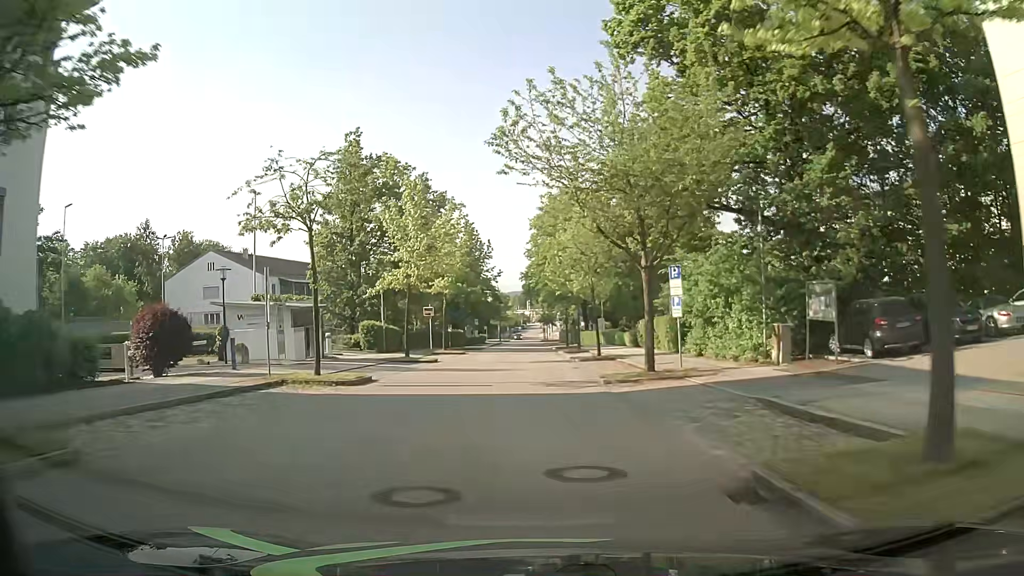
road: residential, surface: asphalt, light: Day
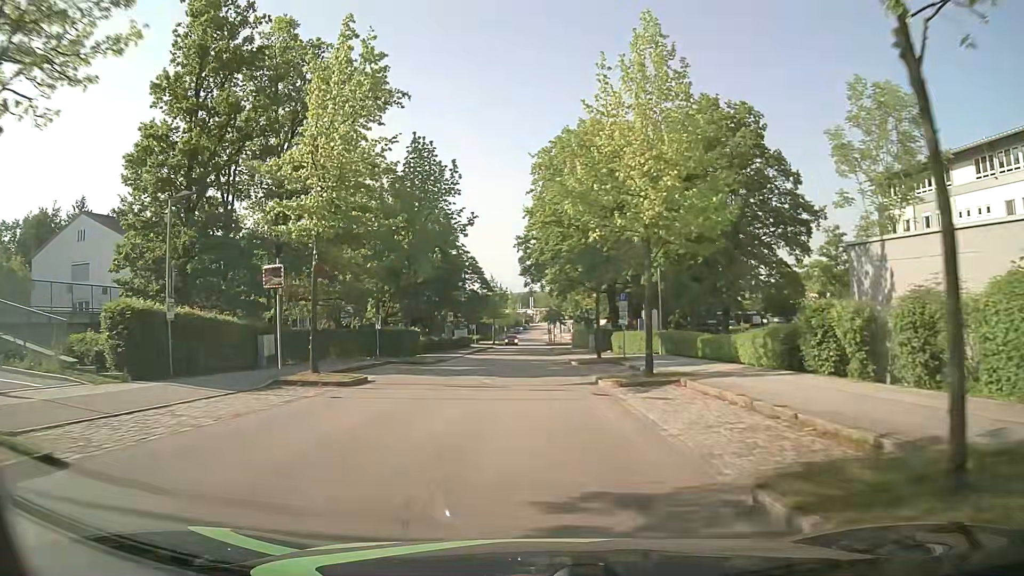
(+0.1, +28.5) m; 0°
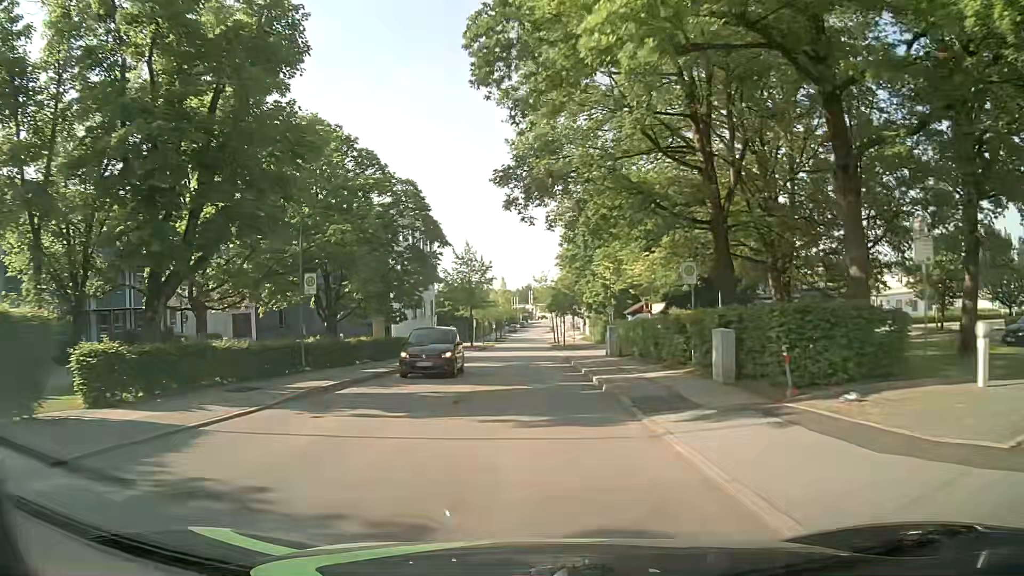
(+0.1, +35.7) m; 0°
(0, +10) (0, +20) (0, +30) (0, +40) (0, +50) (0, +60) (0, +70) (+1, +80) (+1, +90) (+1, +100) m
